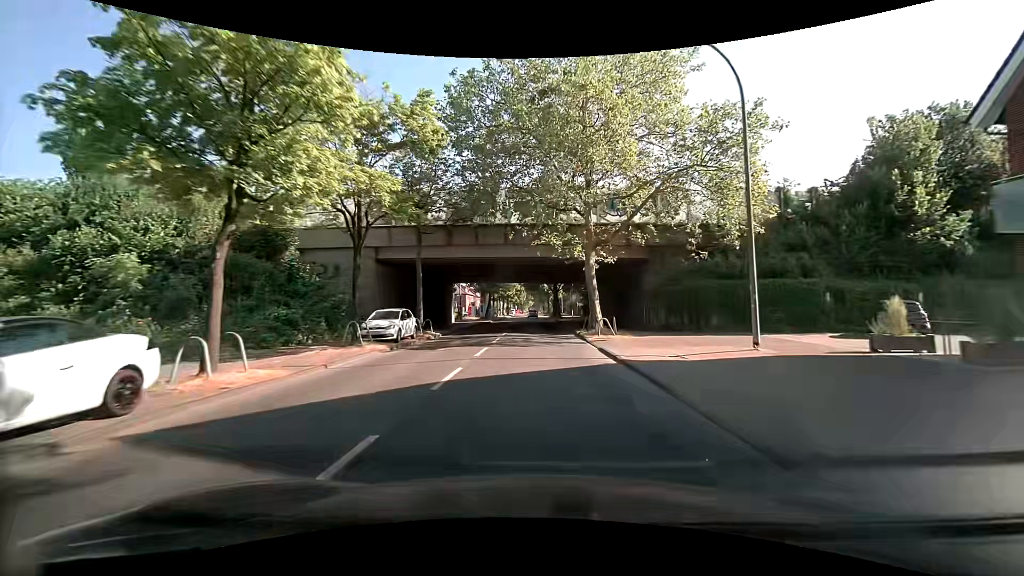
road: secondary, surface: asphalt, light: Day
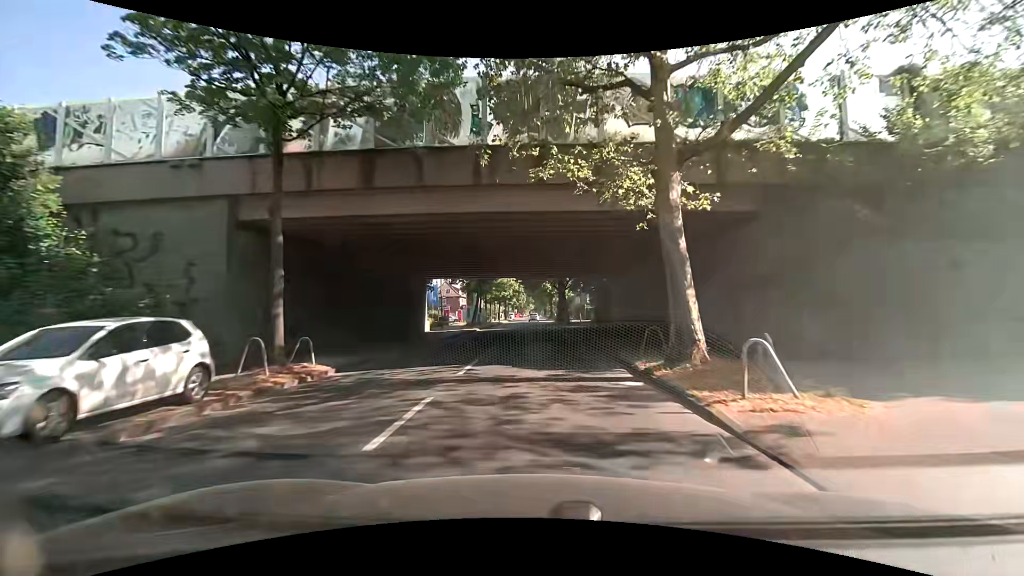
(-0.1, +15.3) m; -1°
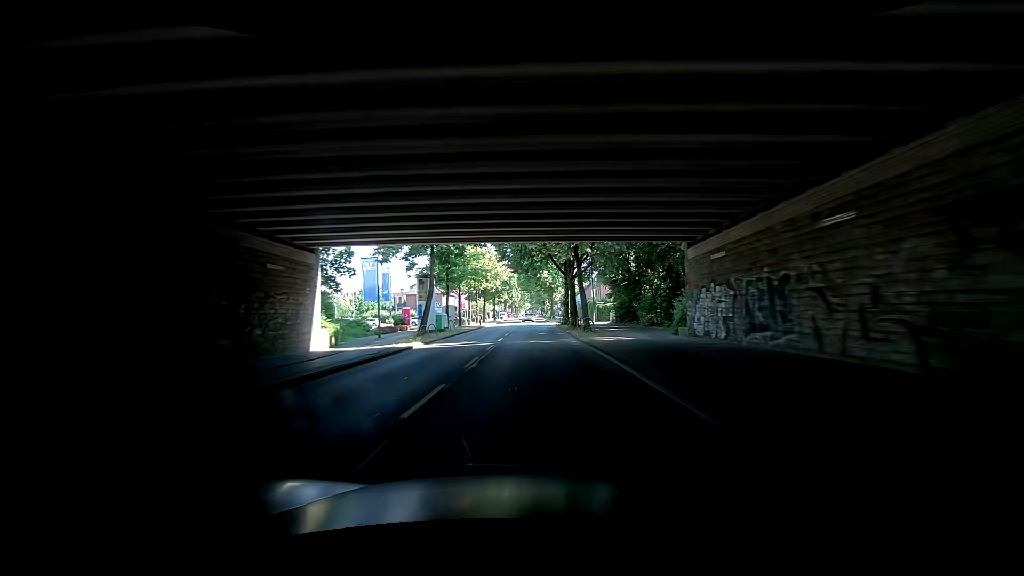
(-0.1, +22.5) m; 0°
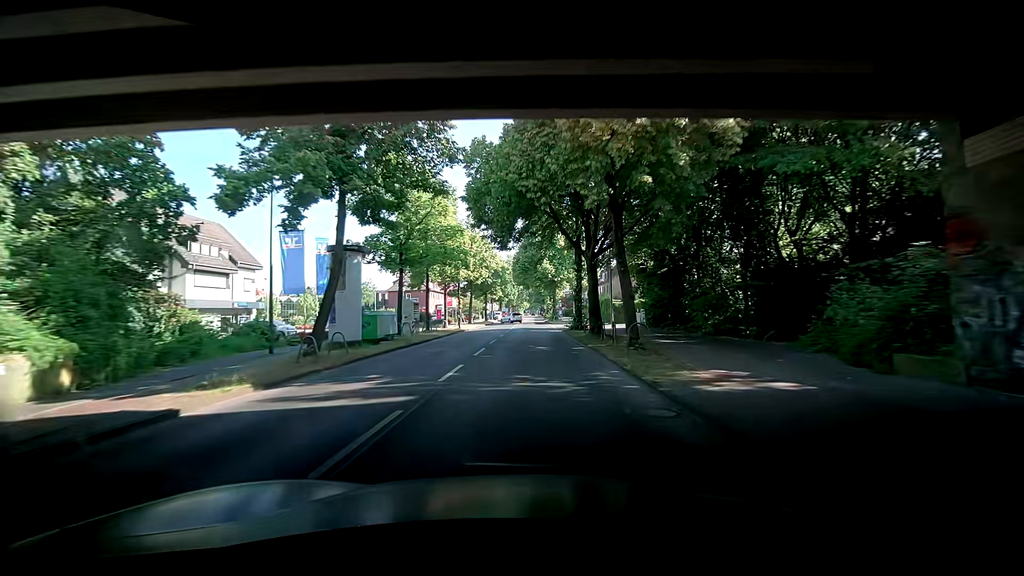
(+0.7, +14.5) m; +3°
